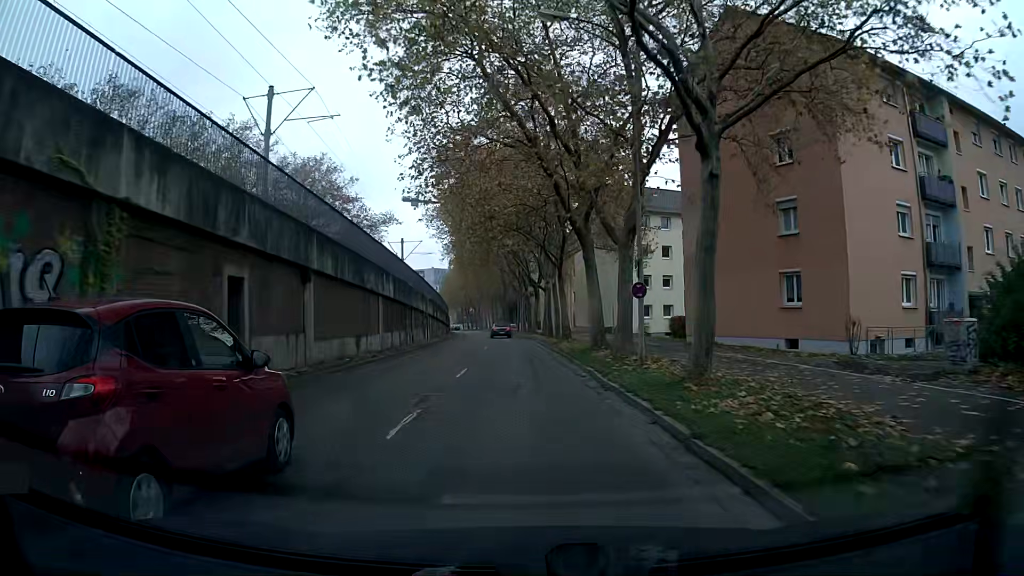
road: tertiary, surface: asphalt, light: Day
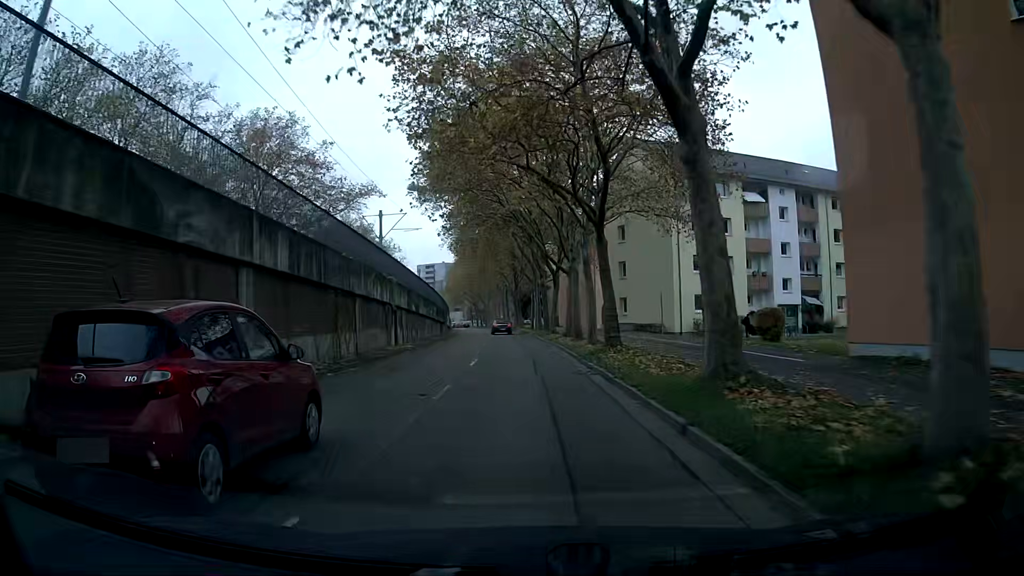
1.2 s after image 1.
(-0.2, +15.4) m; -2°
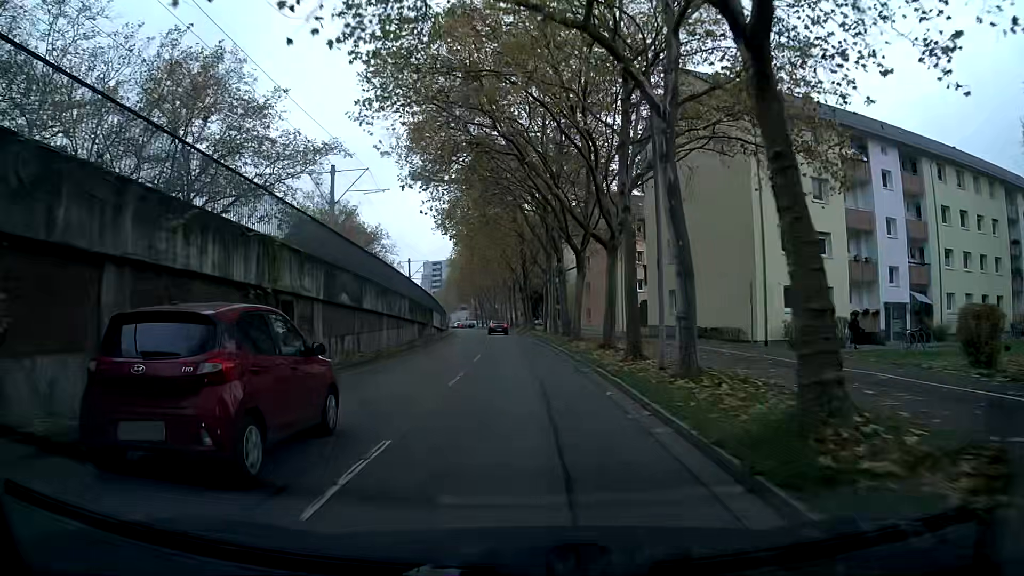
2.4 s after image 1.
(0.0, +15.2) m; 0°
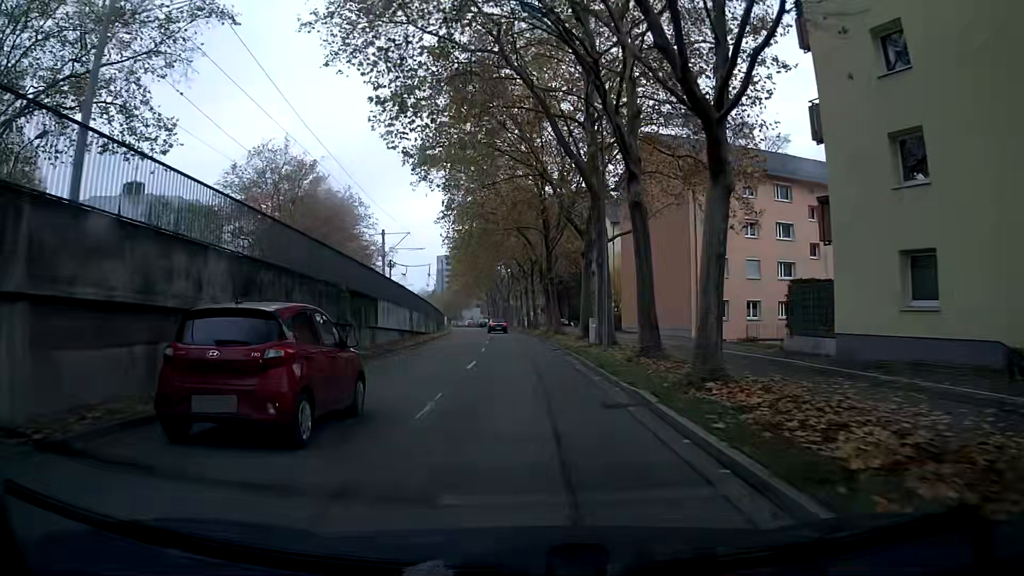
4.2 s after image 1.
(-0.5, +22.9) m; -2°
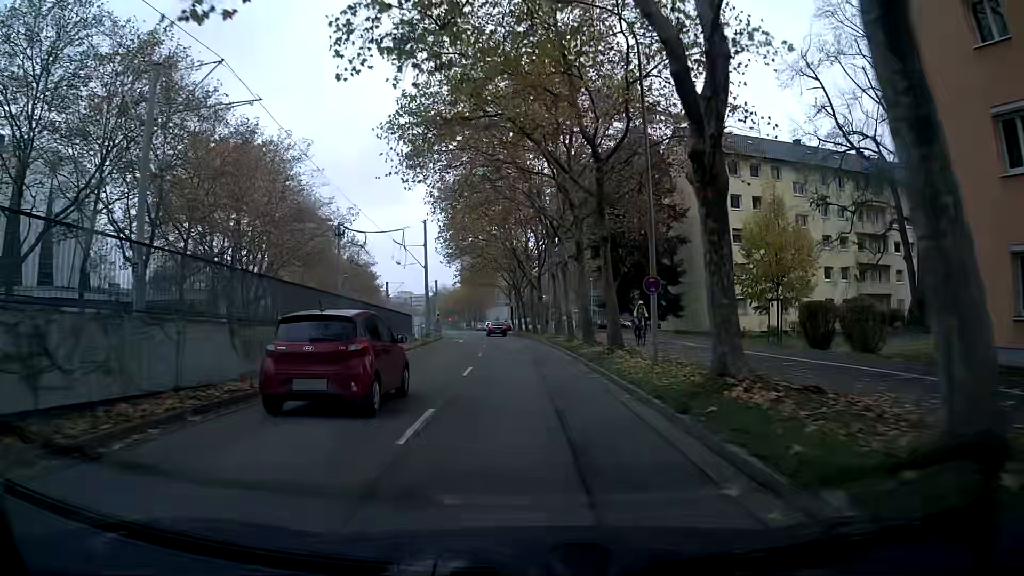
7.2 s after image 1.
(-0.8, +38.2) m; -4°
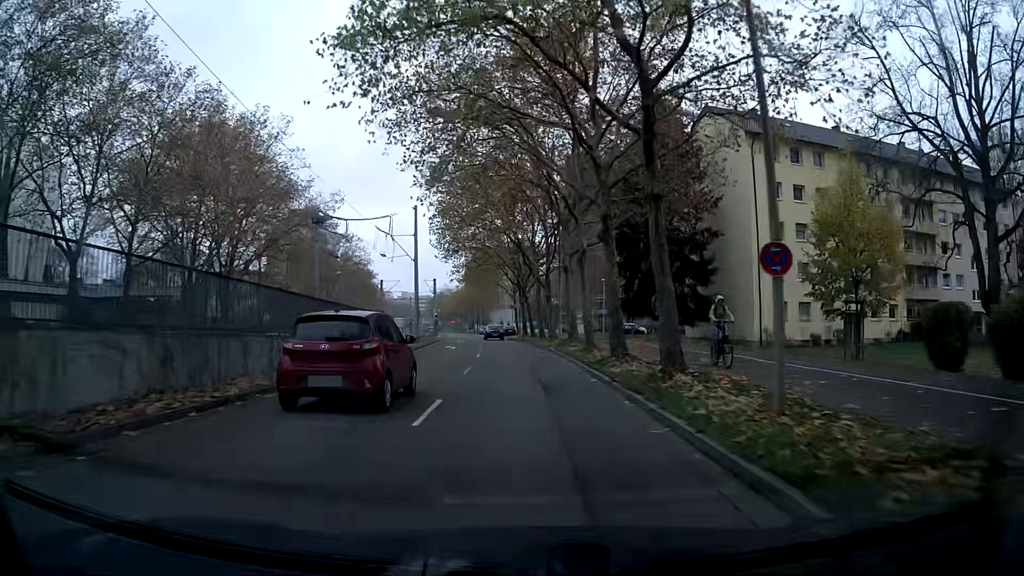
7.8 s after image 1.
(0.0, +7.6) m; -1°
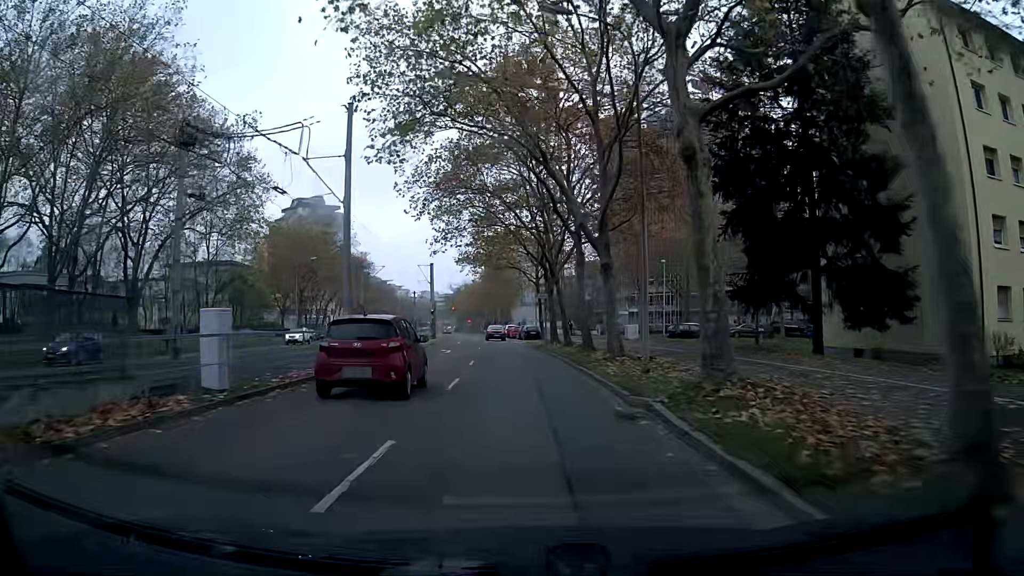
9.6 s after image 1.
(-0.3, +22.4) m; -1°
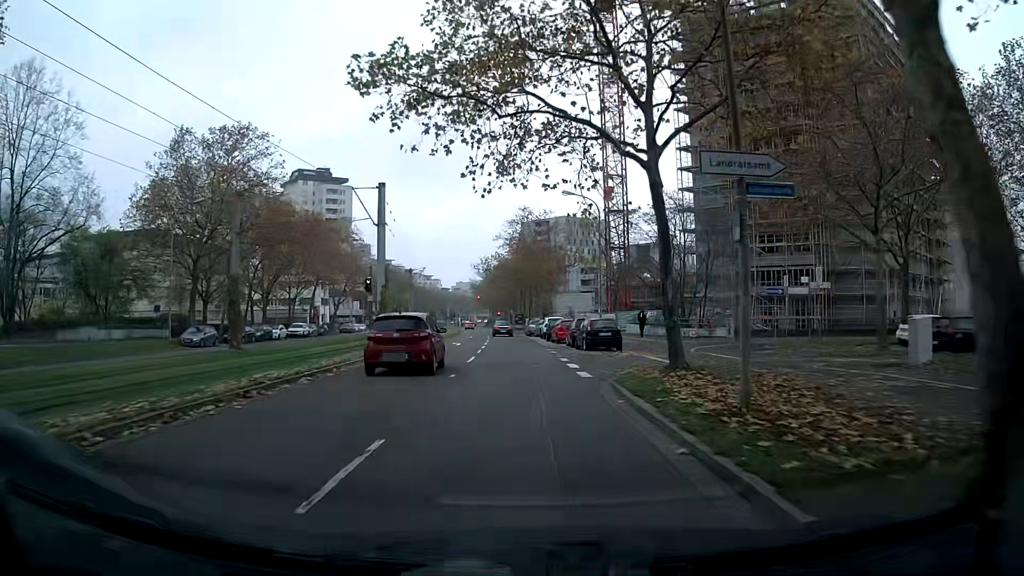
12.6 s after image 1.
(-1.2, +36.6) m; -4°
(0, +10) (0, +20) (0, +30) (-1, +40) (-1, +50) (-2, +60) (-2, +70) (-3, +80) (-4, +90) (-5, +100) m
